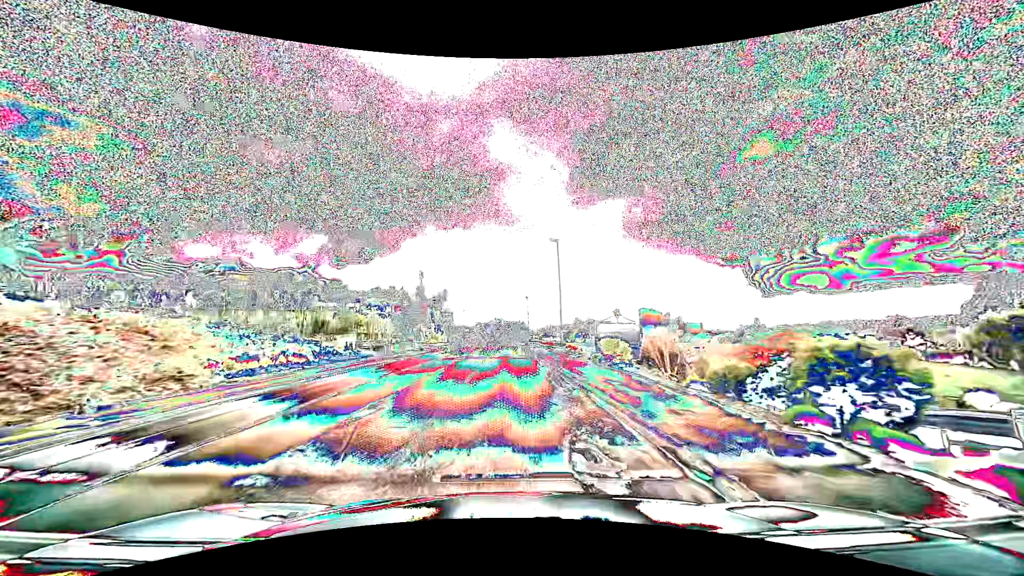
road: tertiary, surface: asphalt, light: Day
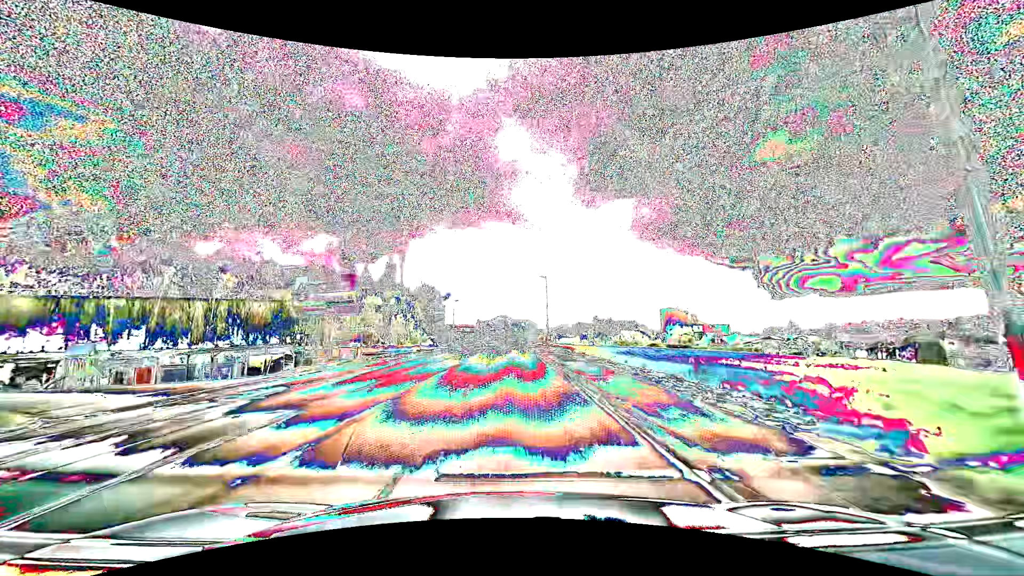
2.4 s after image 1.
(-0.2, +30.6) m; -1°
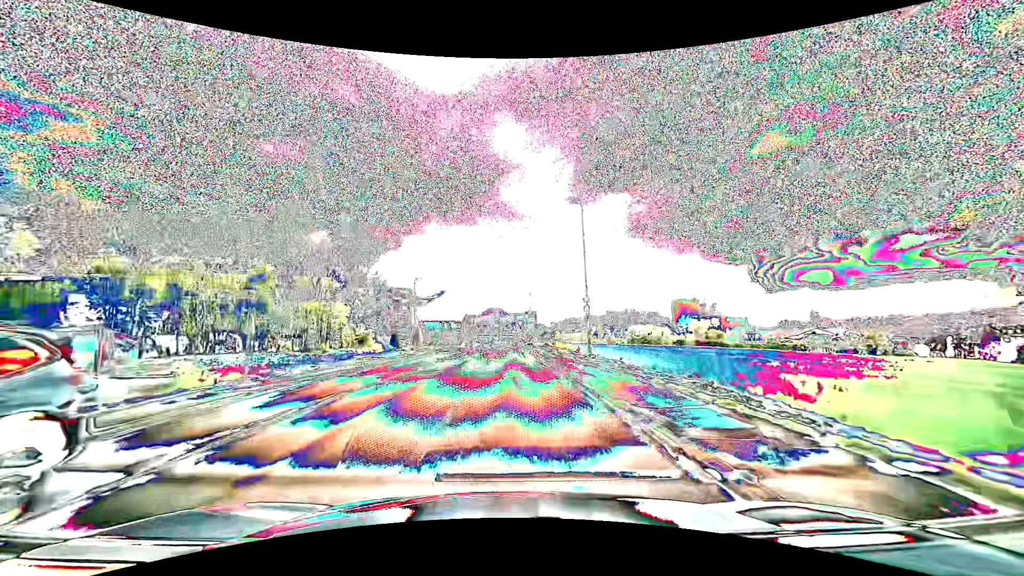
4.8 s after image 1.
(+0.1, +30.6) m; +1°
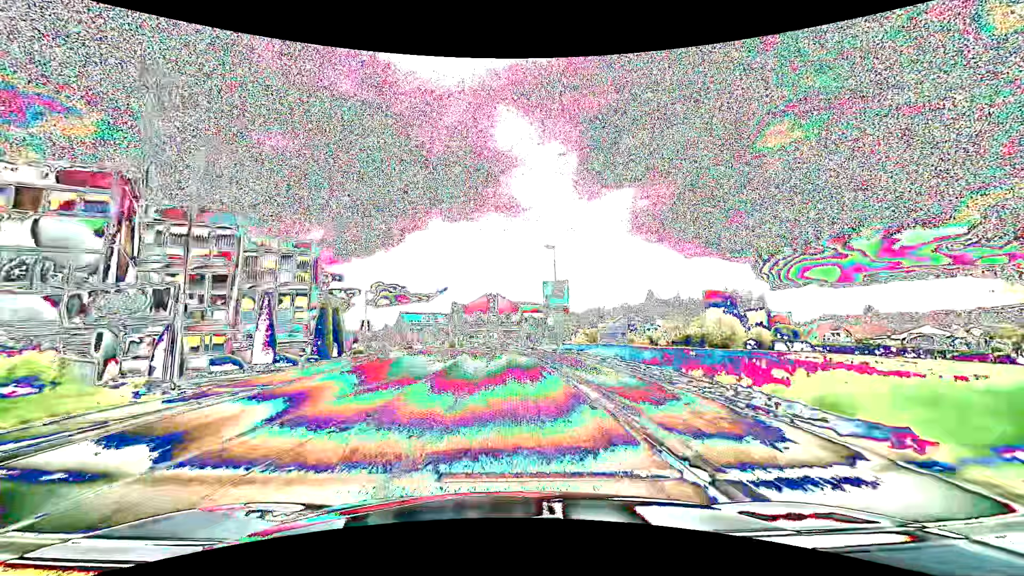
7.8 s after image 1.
(0.0, +38.4) m; 0°
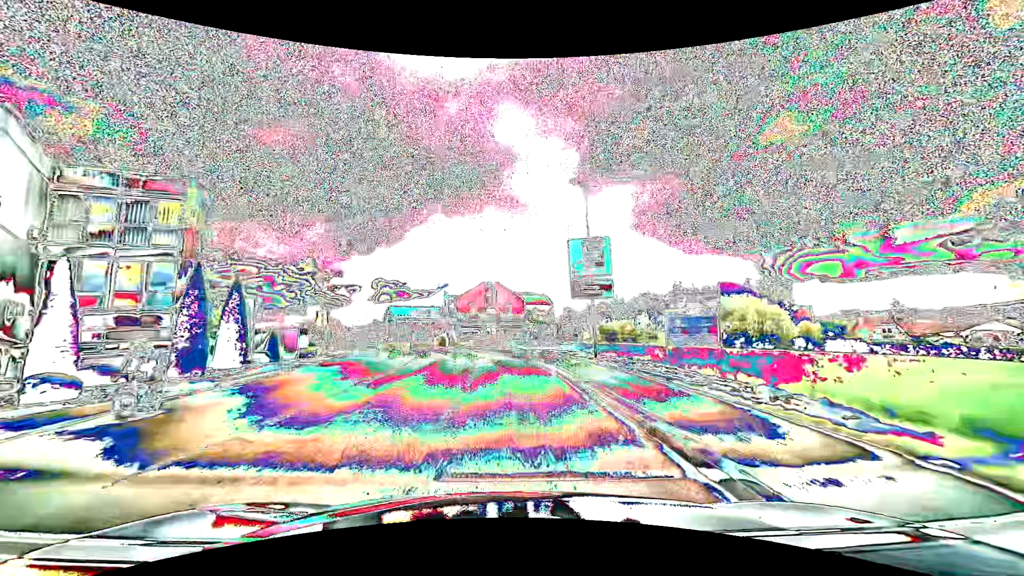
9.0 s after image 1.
(0.0, +15.3) m; 0°
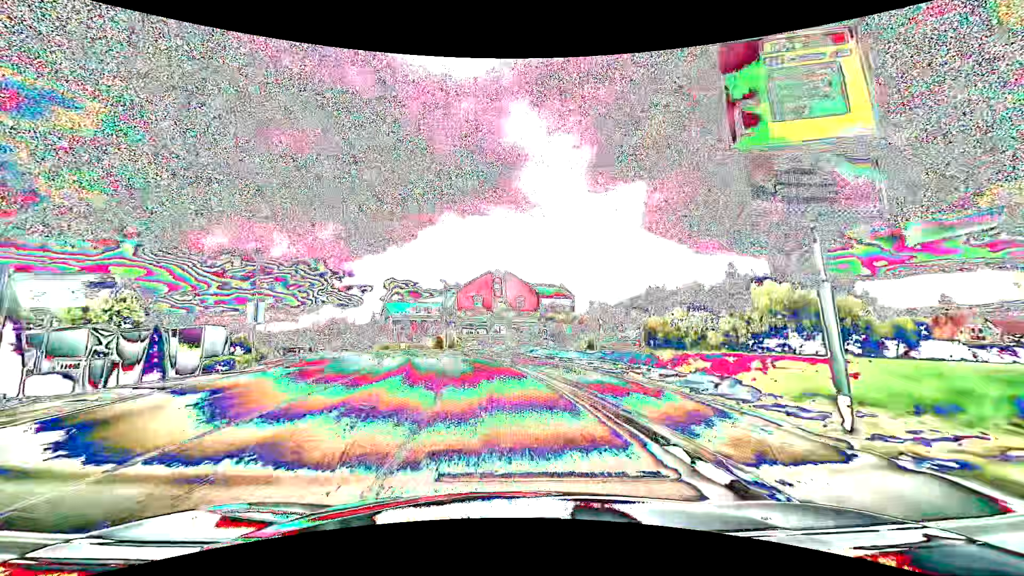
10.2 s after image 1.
(0.0, +15.4) m; -1°
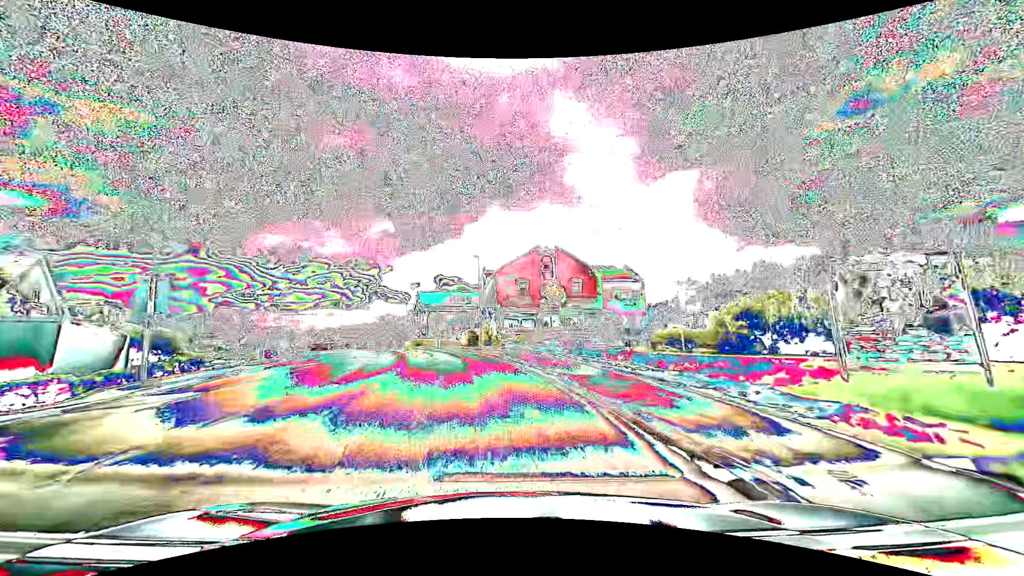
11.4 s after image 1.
(-0.6, +15.3) m; -5°
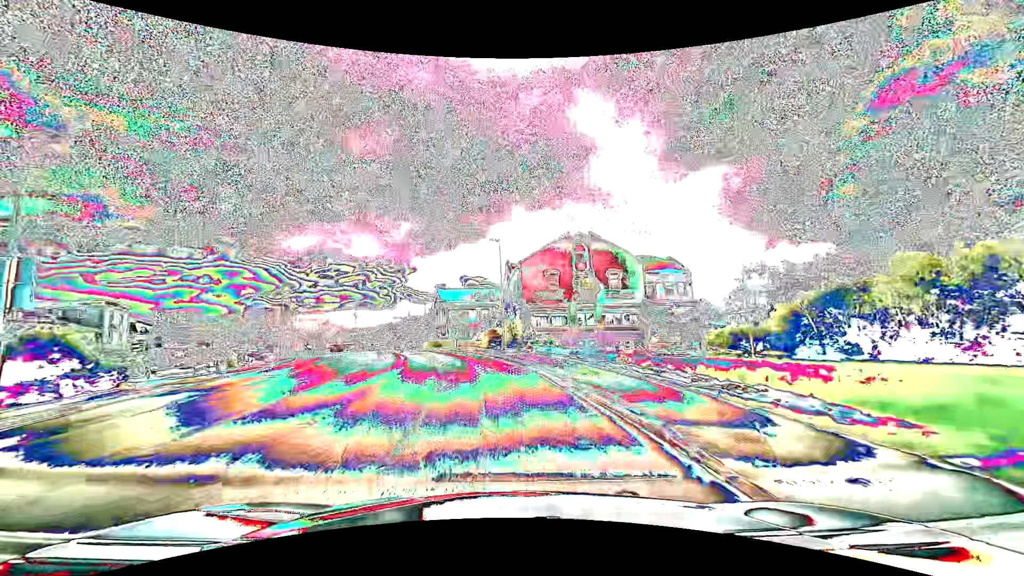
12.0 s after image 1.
(-0.2, +7.6) m; -3°
(0, +10) (-1, +20) (-3, +30) (-5, +40) (-8, +49) (-11, +59) (-14, +68) (-17, +78) (-20, +87) (-20, +97) m
